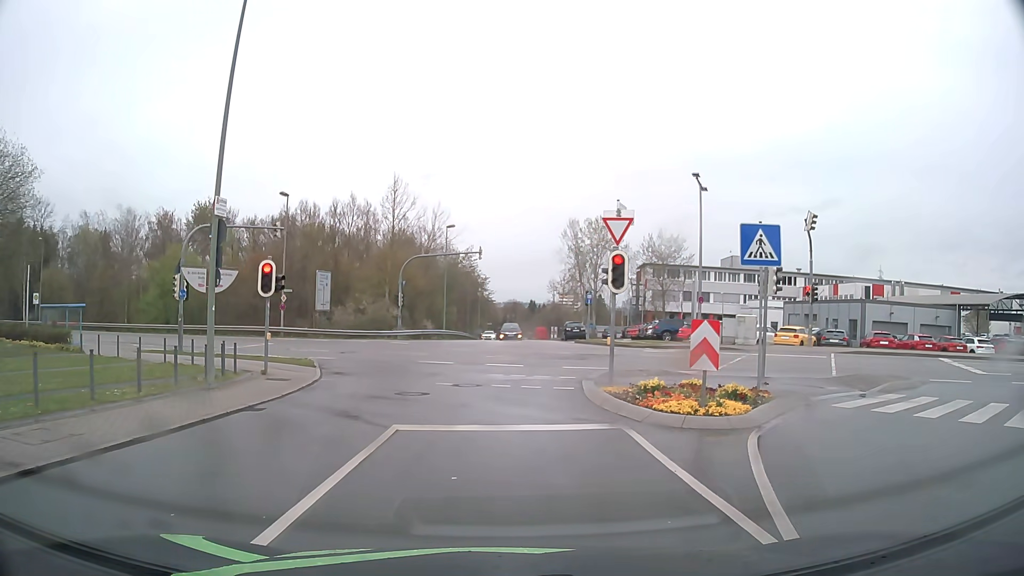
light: Day
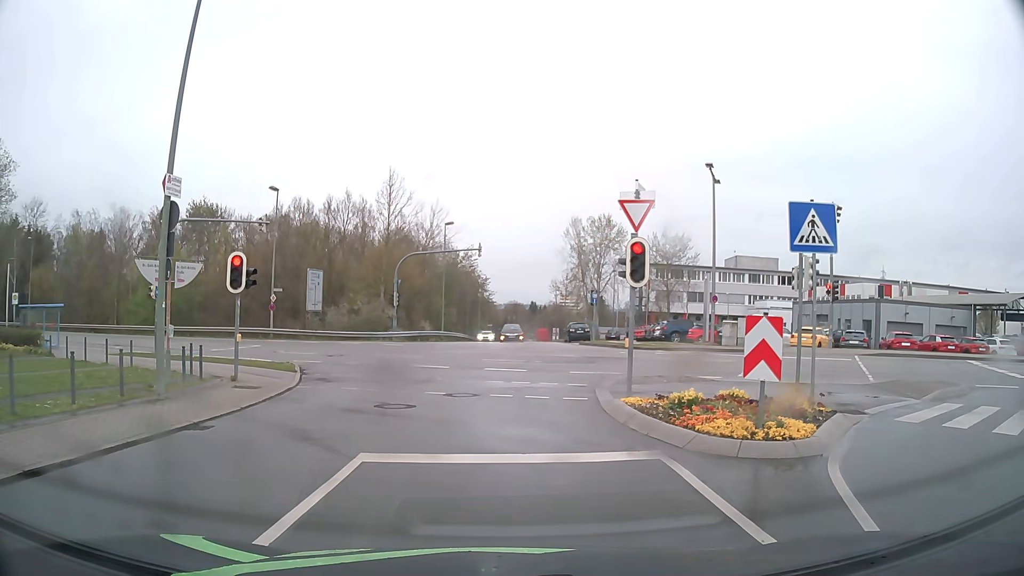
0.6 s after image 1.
(0.0, +2.3) m; +1°
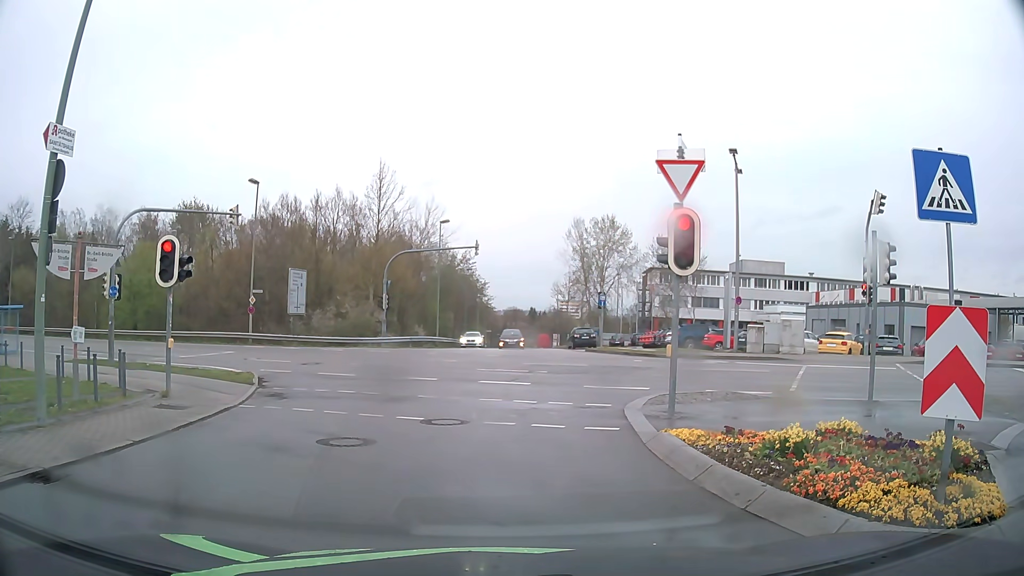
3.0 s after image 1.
(0.0, +3.6) m; -2°
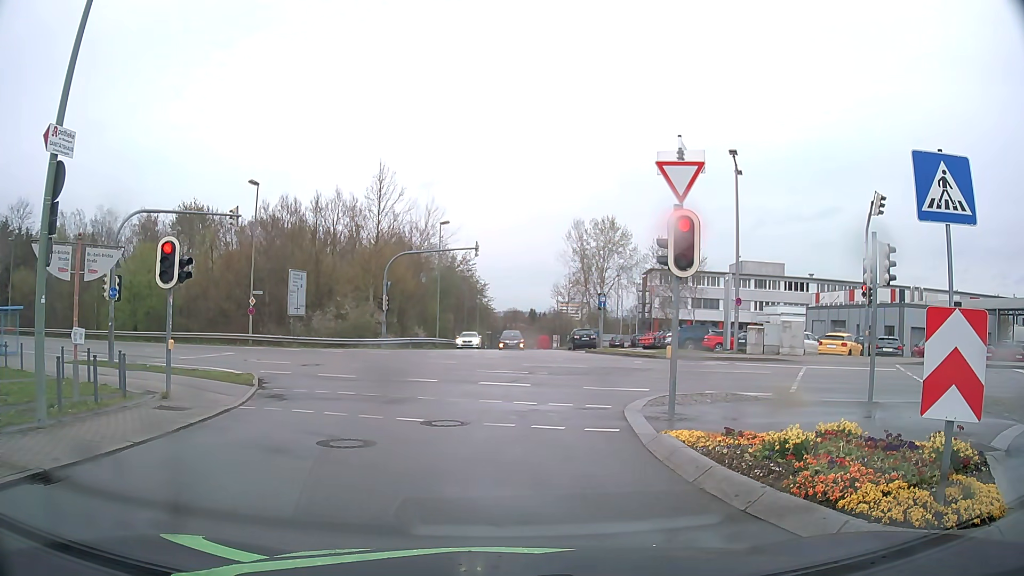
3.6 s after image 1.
(0.0, 0.0) m; 0°
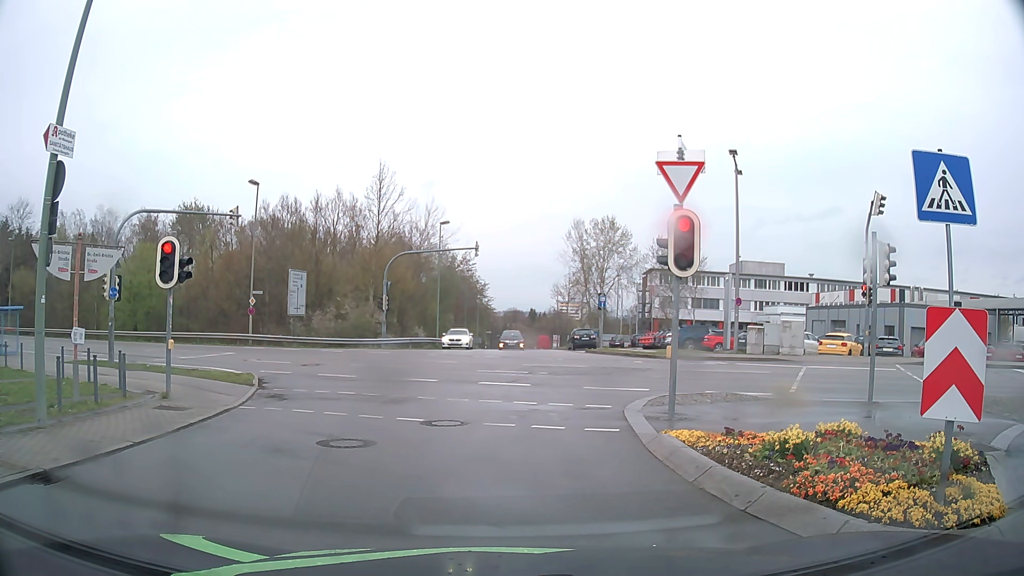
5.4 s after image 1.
(0.0, 0.0) m; 0°
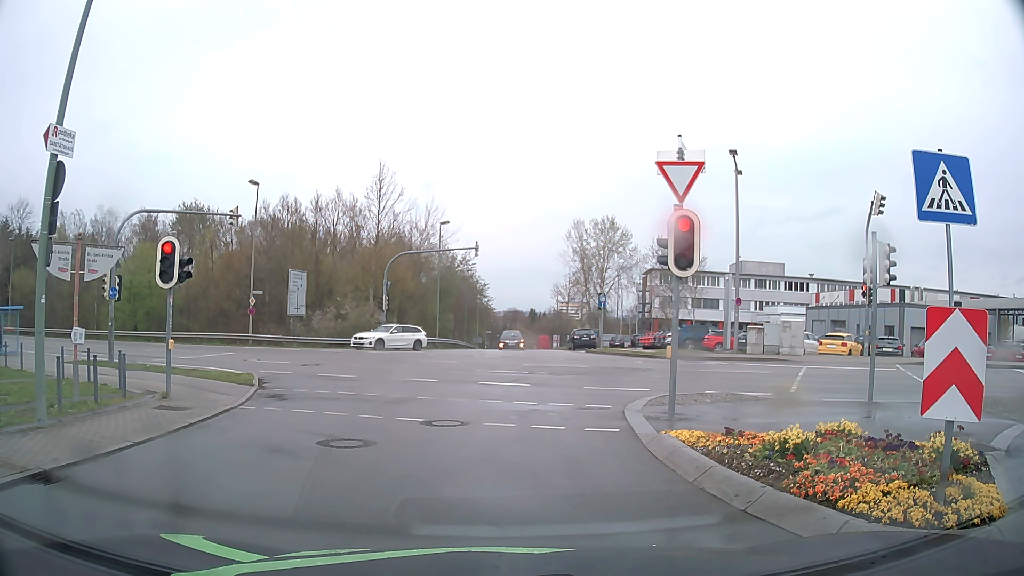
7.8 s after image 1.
(0.0, 0.0) m; 0°
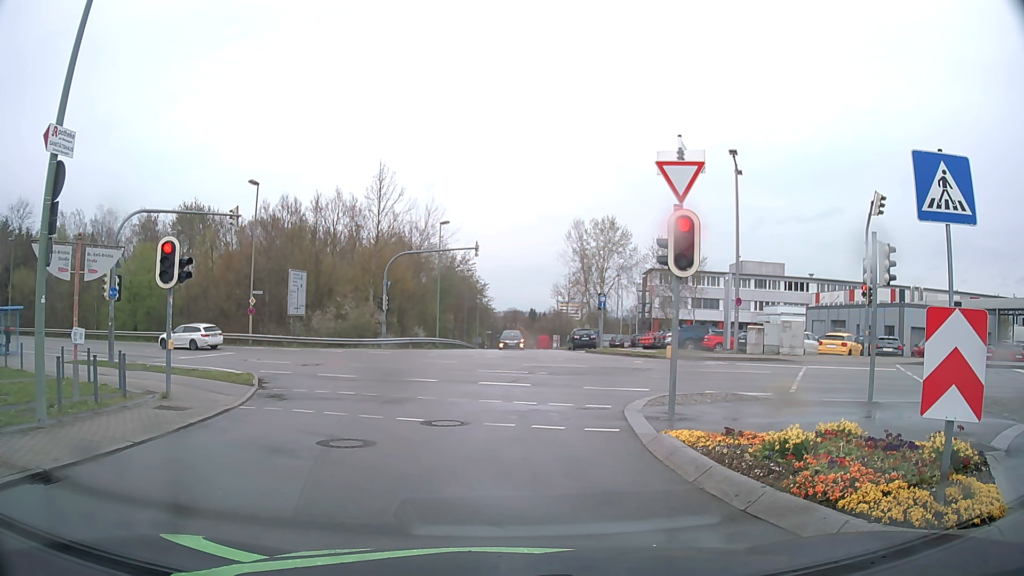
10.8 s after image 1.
(0.0, 0.0) m; 0°
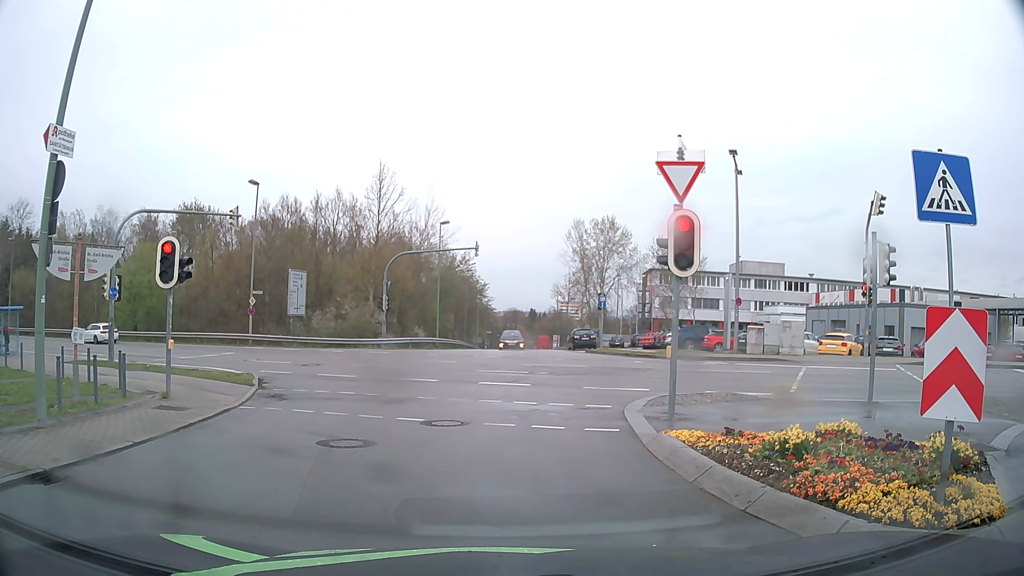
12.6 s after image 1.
(0.0, 0.0) m; 0°
(0, +10) (+1, +20) (-3, +29) (-10, +36) (-19, +41) (-28, +45) (-37, +49) (-46, +53) (-55, +57) (-65, +61) m
